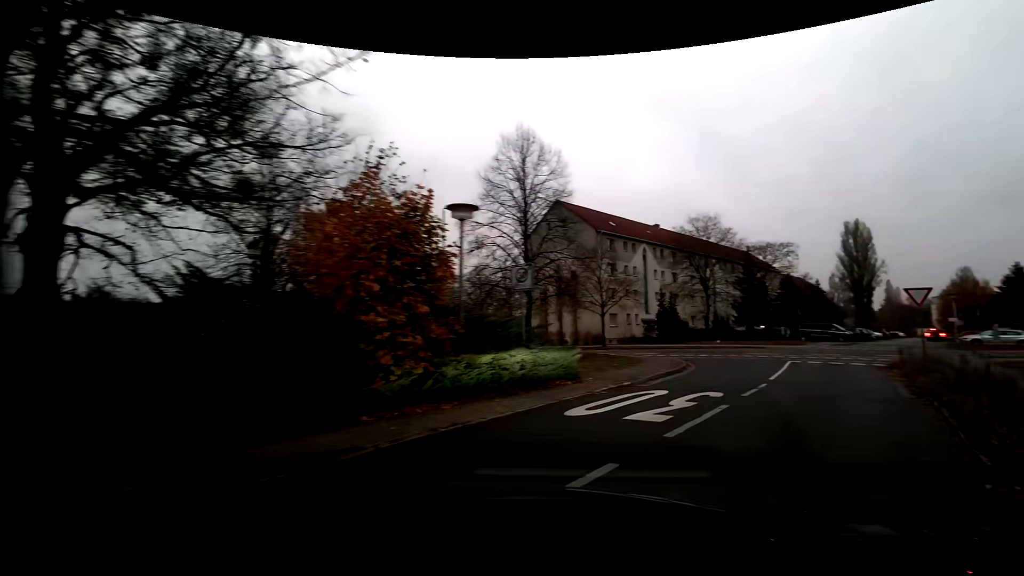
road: residential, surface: asphalt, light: Day
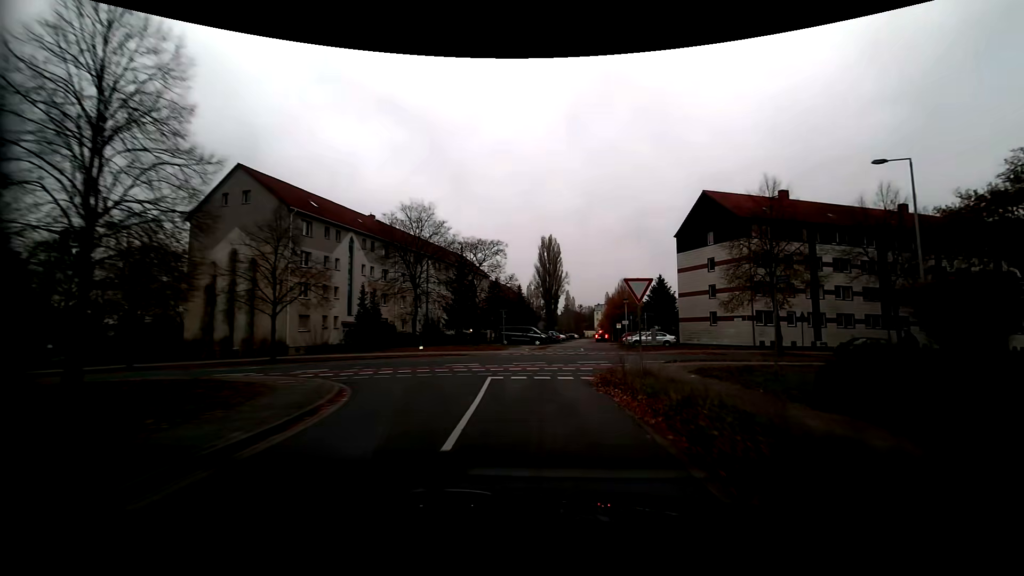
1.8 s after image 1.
(+3.1, +9.1) m; +29°
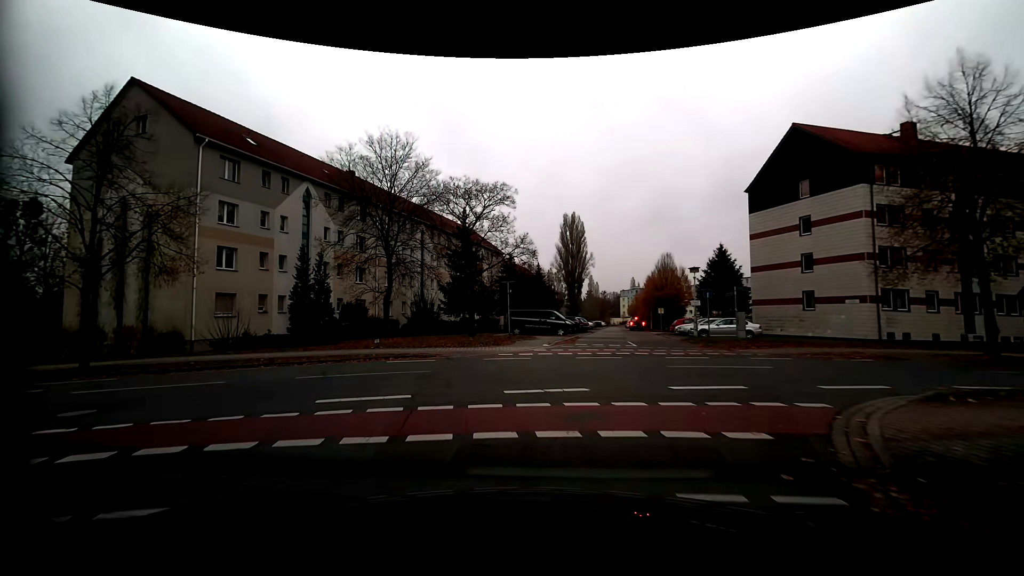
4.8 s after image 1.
(+0.1, +13.2) m; -1°
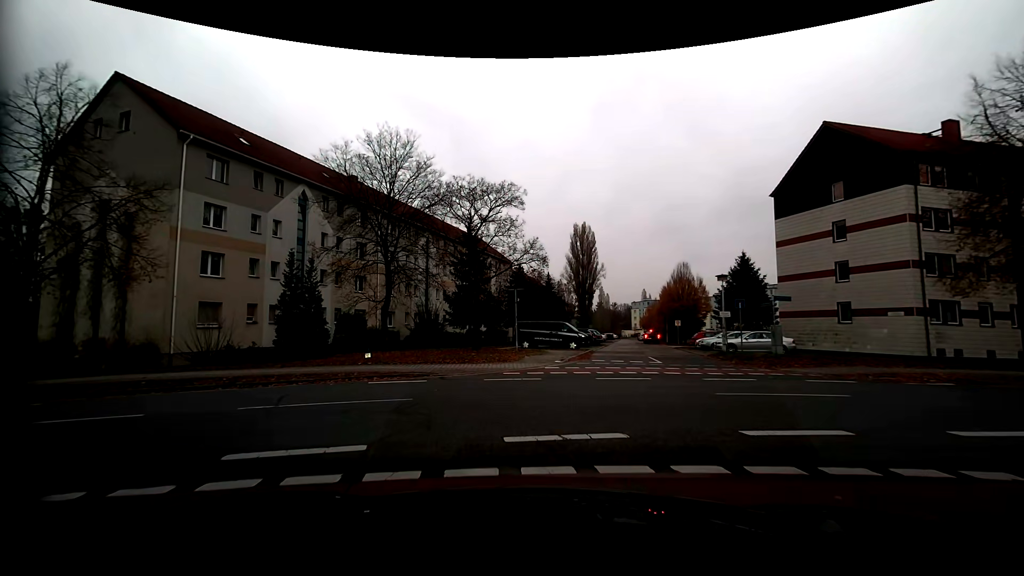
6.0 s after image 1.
(0.0, +2.7) m; -2°
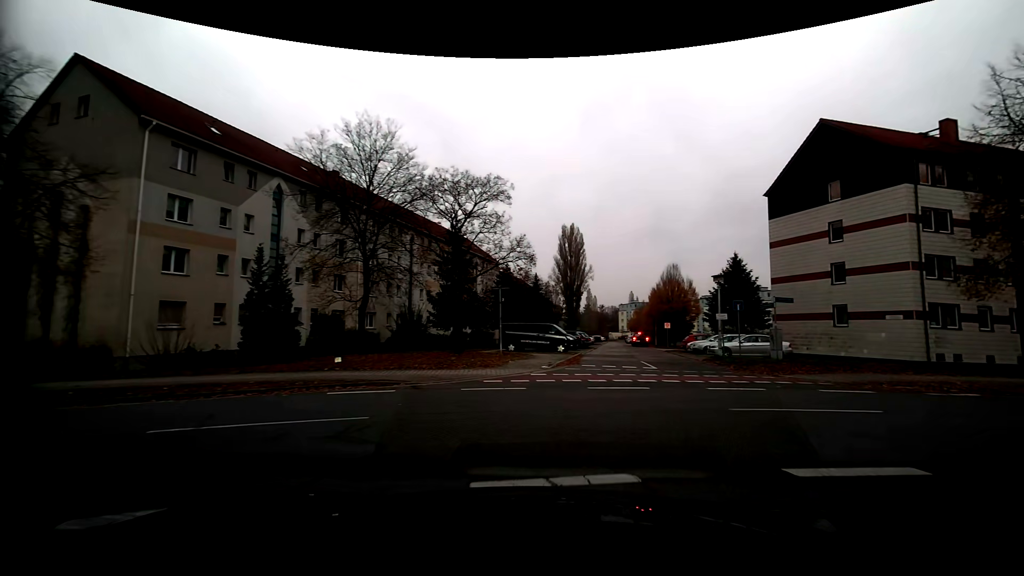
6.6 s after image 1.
(0.0, +1.7) m; +1°
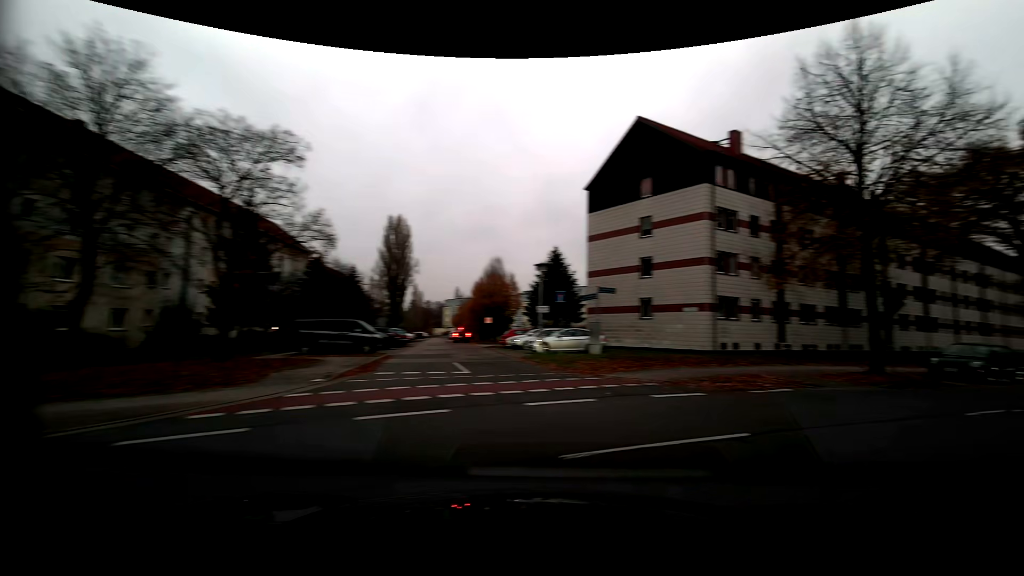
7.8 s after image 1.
(+0.7, +4.4) m; +19°
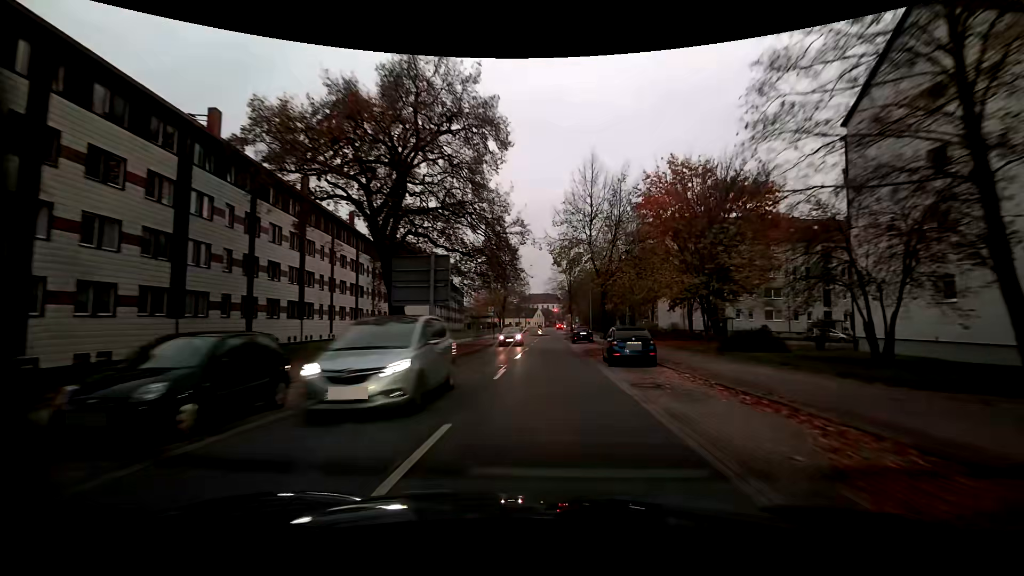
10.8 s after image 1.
(+12.3, +12.8) m; +59°
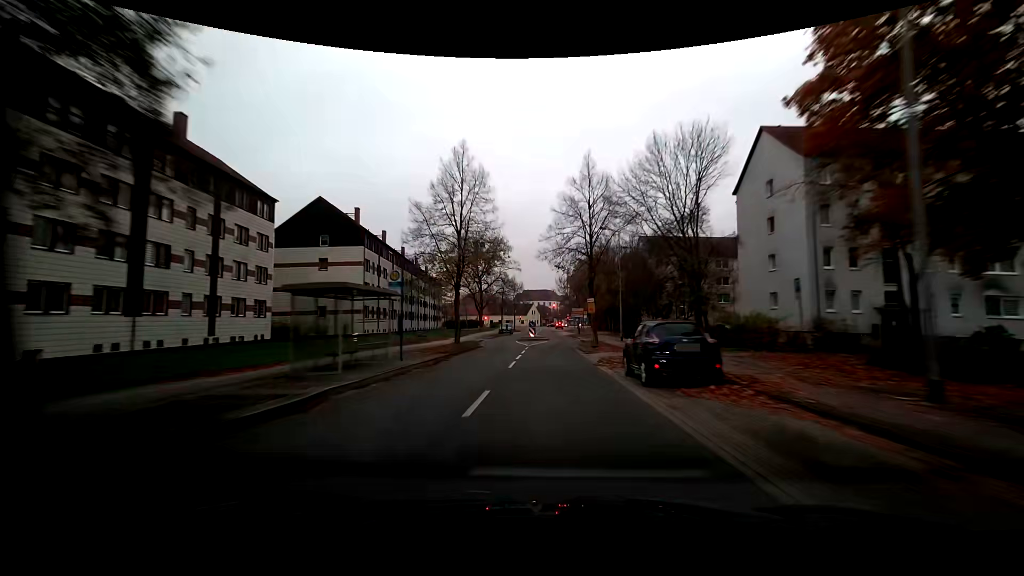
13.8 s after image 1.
(+0.3, +33.5) m; 0°
(0, +10) (0, +20) (+1, +30) (+2, +40) (+2, +50) (+2, +60) (+1, +70) (+1, +80) (+2, +90) (+3, +100) m
